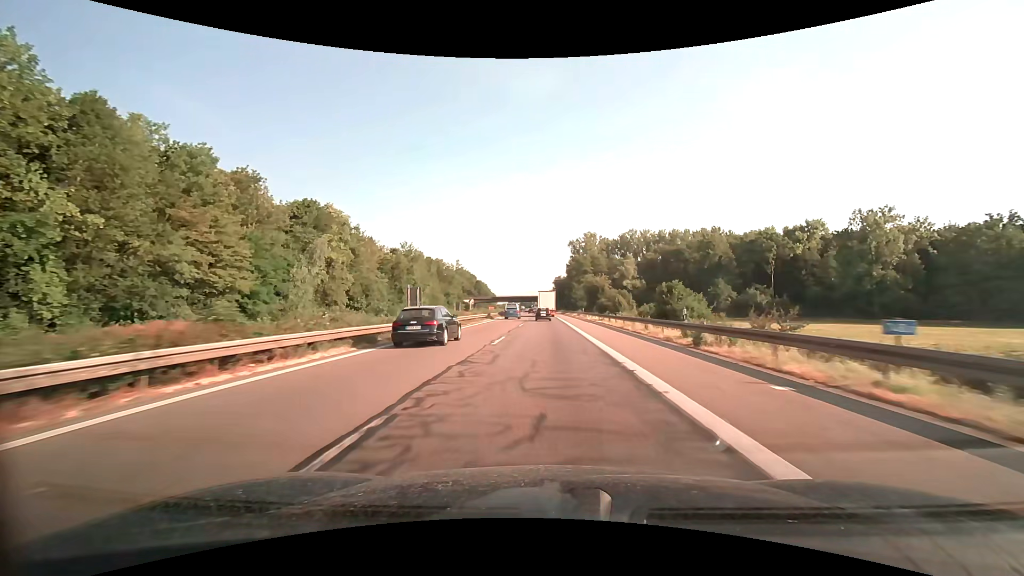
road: motorway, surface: asphalt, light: Day
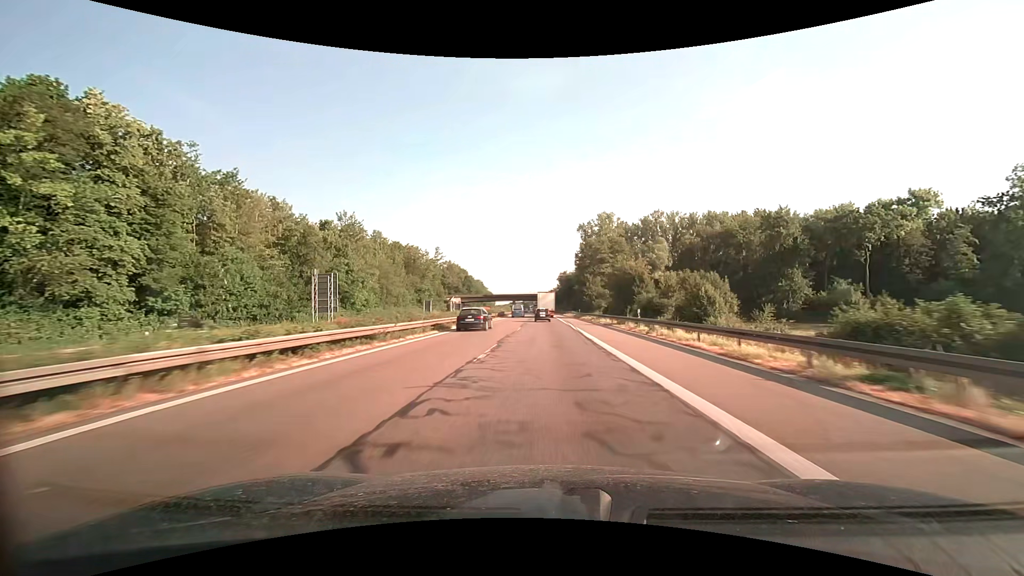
(-0.2, +41.3) m; 0°
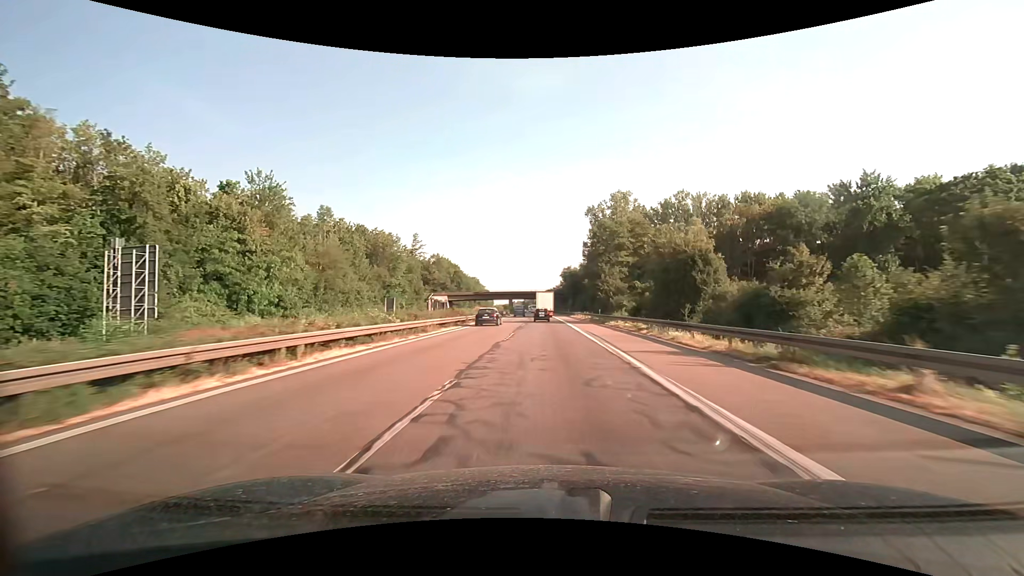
(-0.1, +27.3) m; 0°
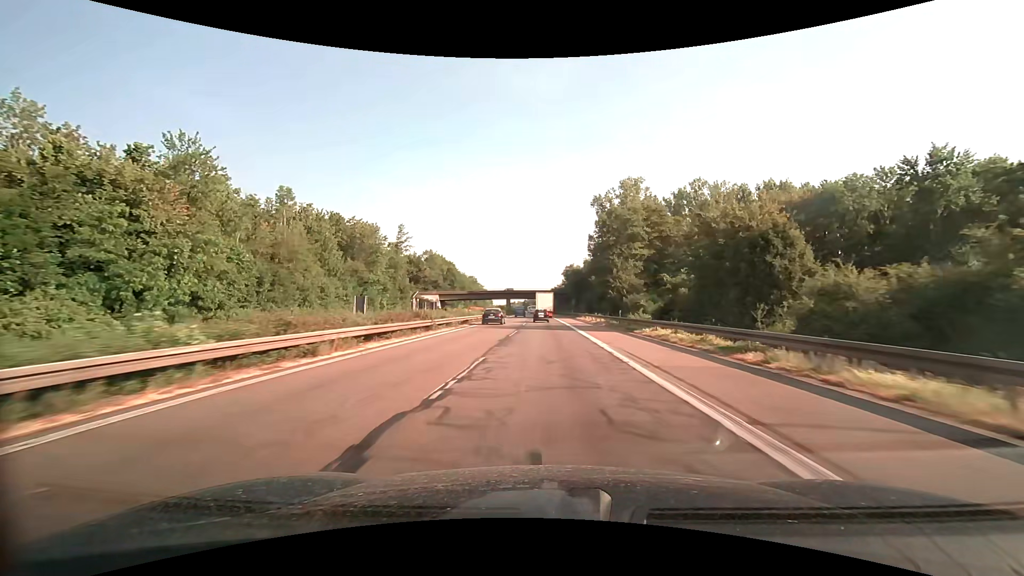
(0.0, +13.6) m; 0°
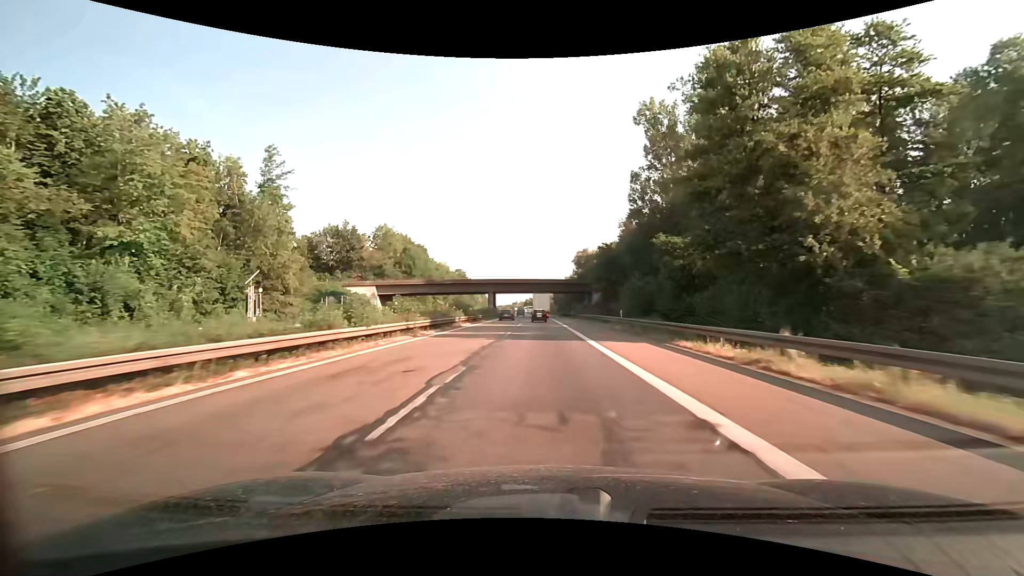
(-0.2, +54.6) m; 0°
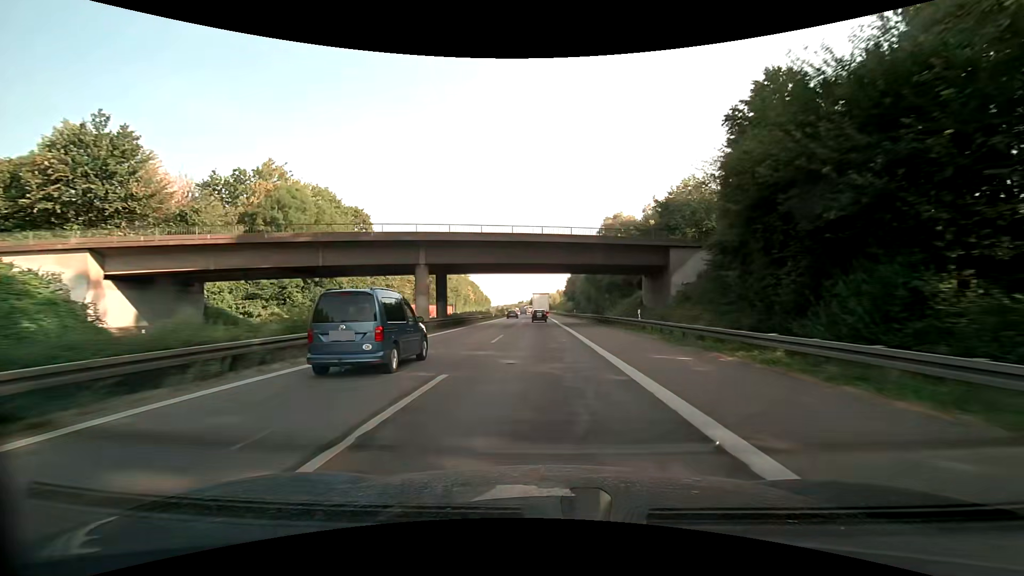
(-0.4, +55.4) m; -1°
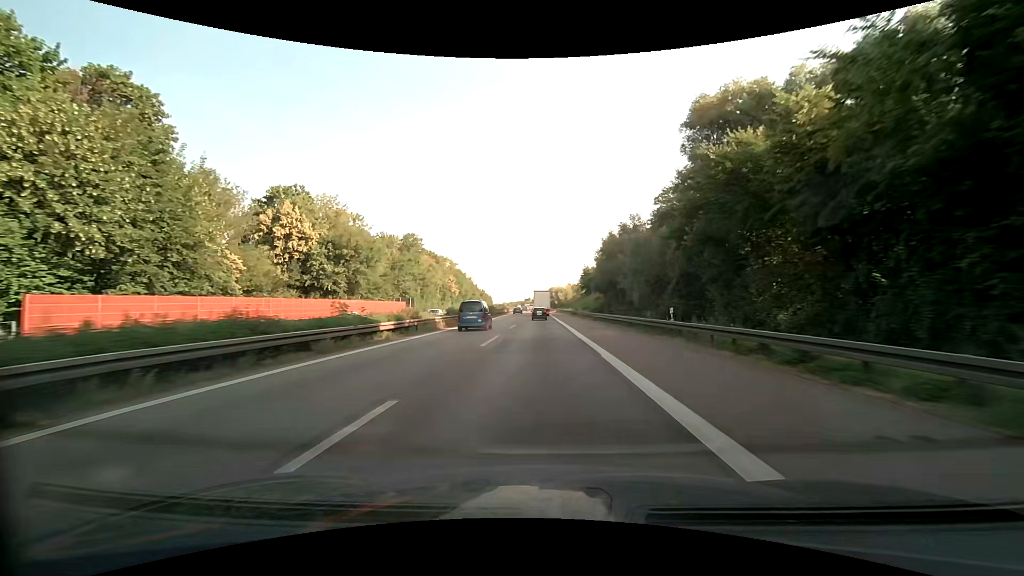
(-0.6, +56.0) m; -2°
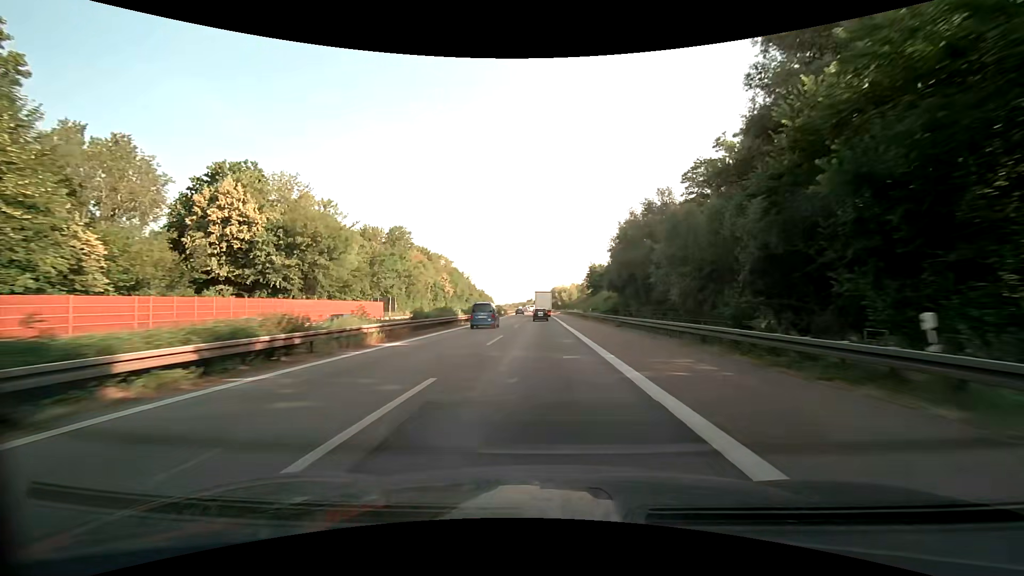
(+0.1, +14.0) m; 0°
(0, +10) (0, +20) (0, +30) (0, +40) (0, +50) (0, +60) (0, +70) (0, +80) (-1, +90) (-1, +100) m
